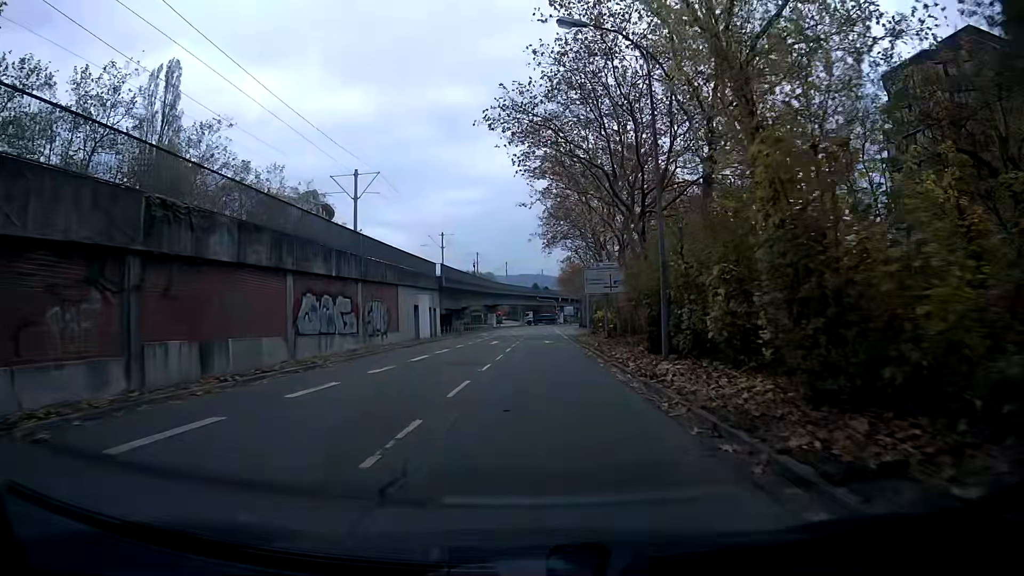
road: tertiary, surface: asphalt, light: Day
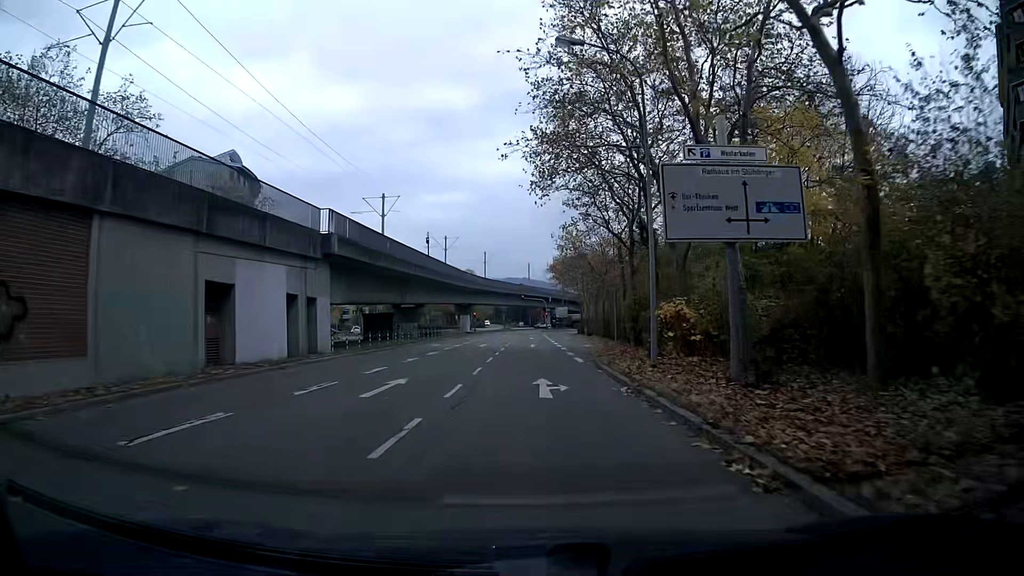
(+0.3, +29.7) m; +1°
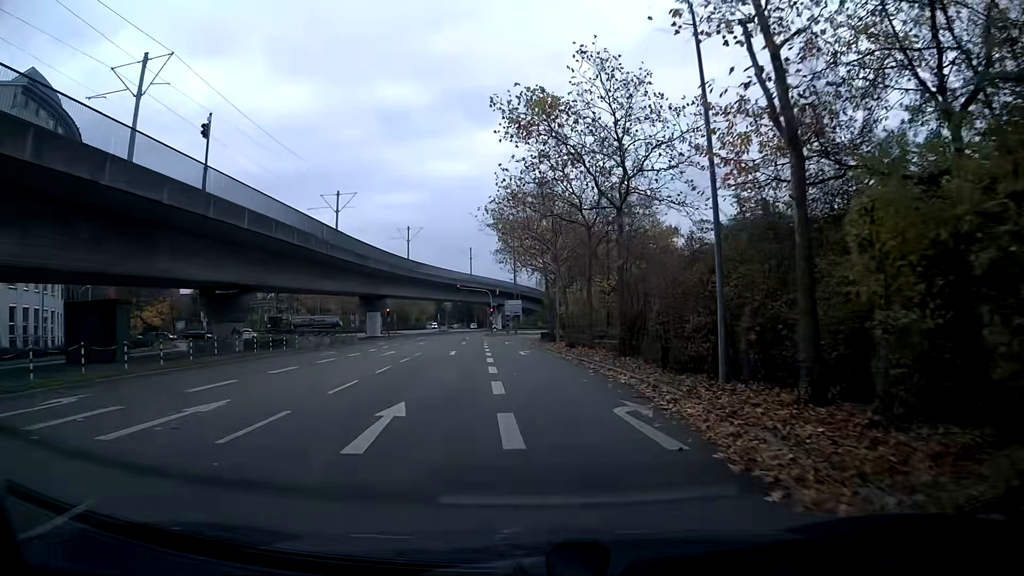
(+1.2, +35.4) m; +3°
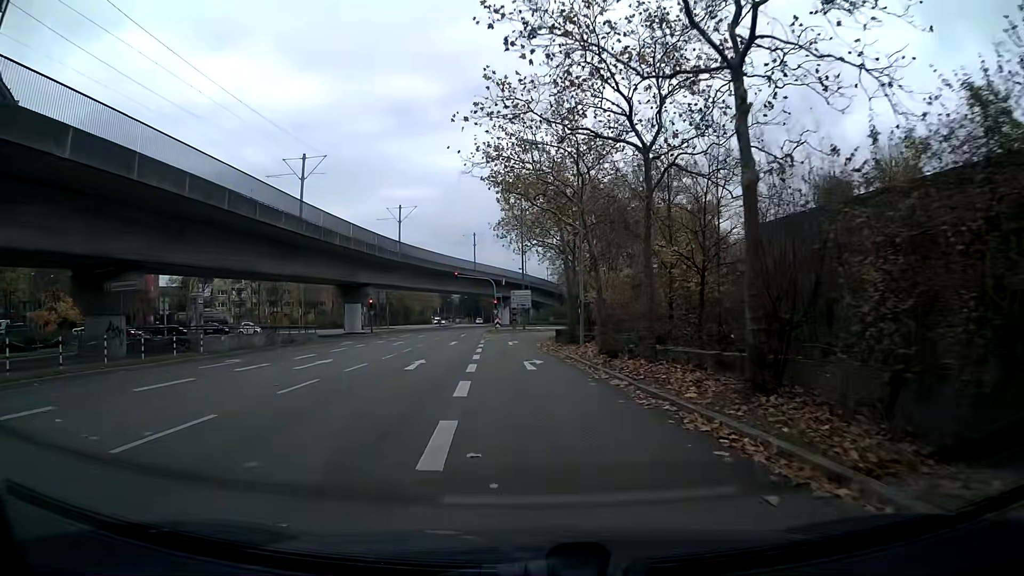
(-0.1, +13.3) m; -1°
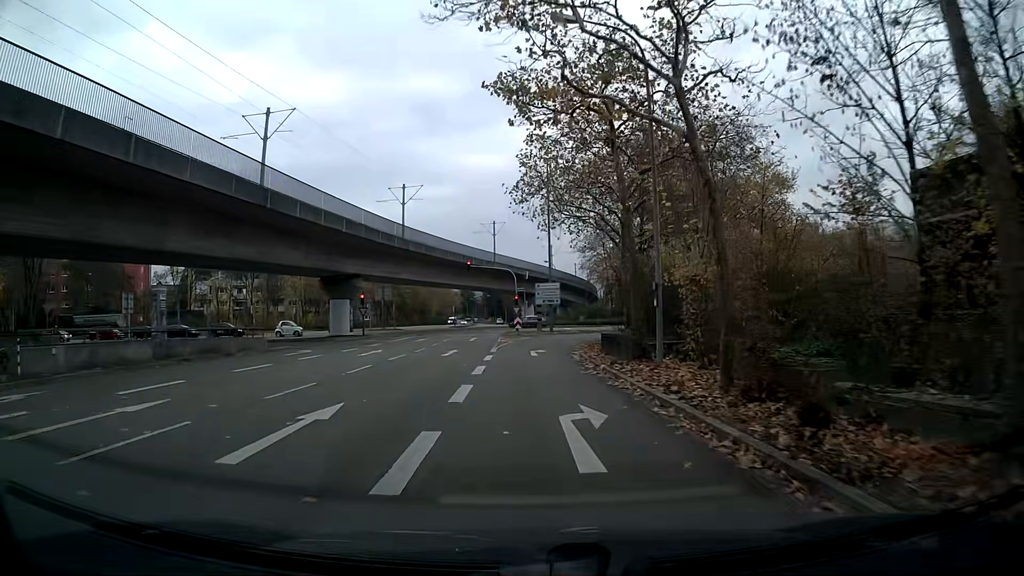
(-0.2, +12.9) m; -2°
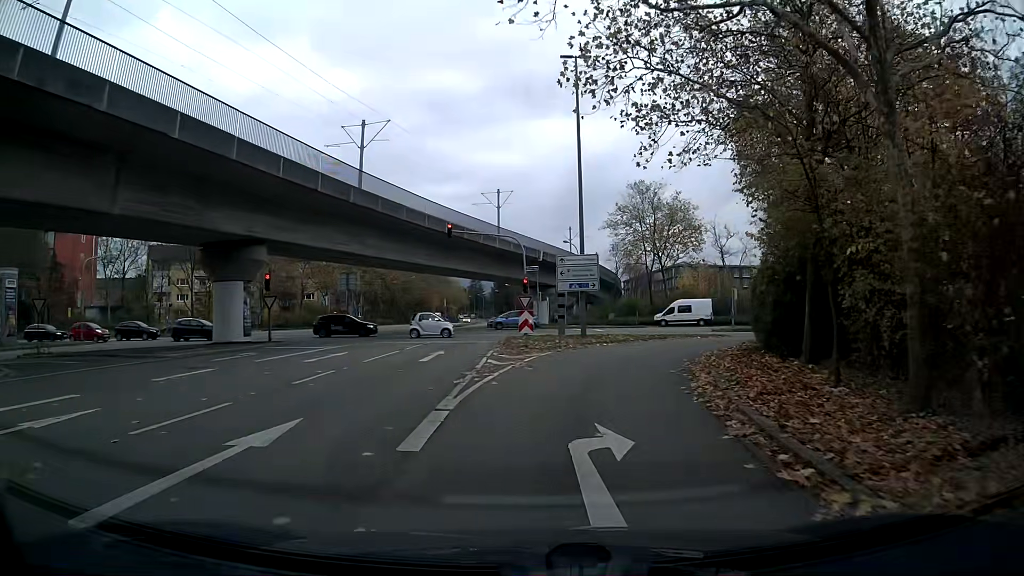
(-0.1, +22.2) m; 0°
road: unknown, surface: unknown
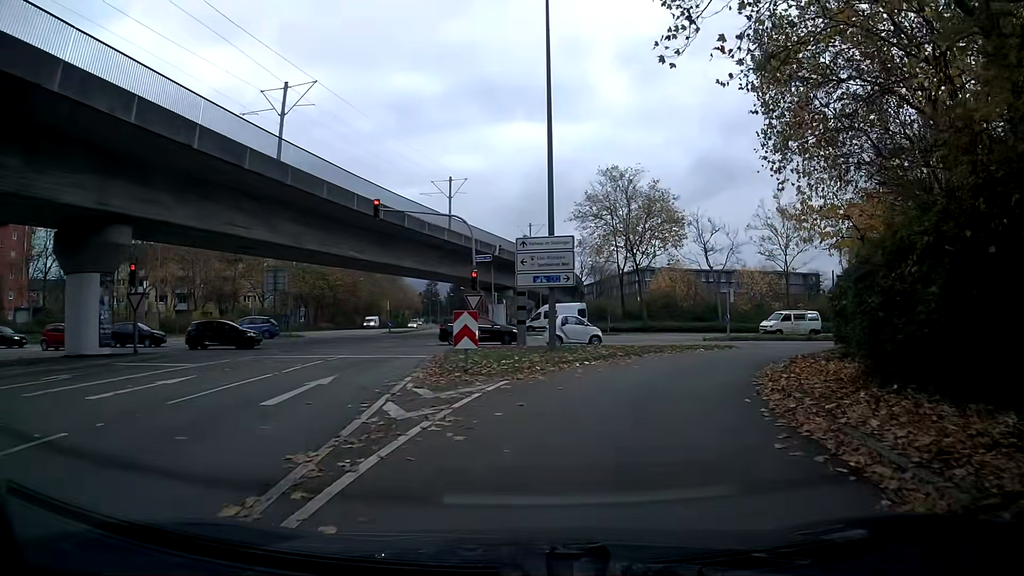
(+0.3, +8.9) m; +5°
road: secondary_link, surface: asphalt
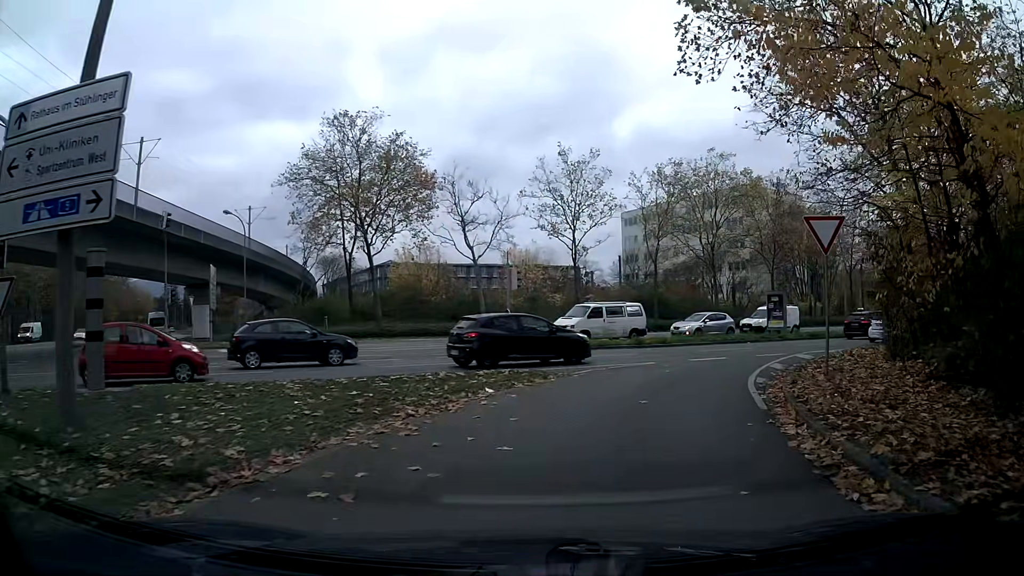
(+2.9, +15.9) m; +21°
(+1, +10) (+4, +19) (+11, +26) (+20, +32) (+28, +37) (+37, +42) (+45, +48) (+54, +53) (+62, +58) (+71, +63) m
